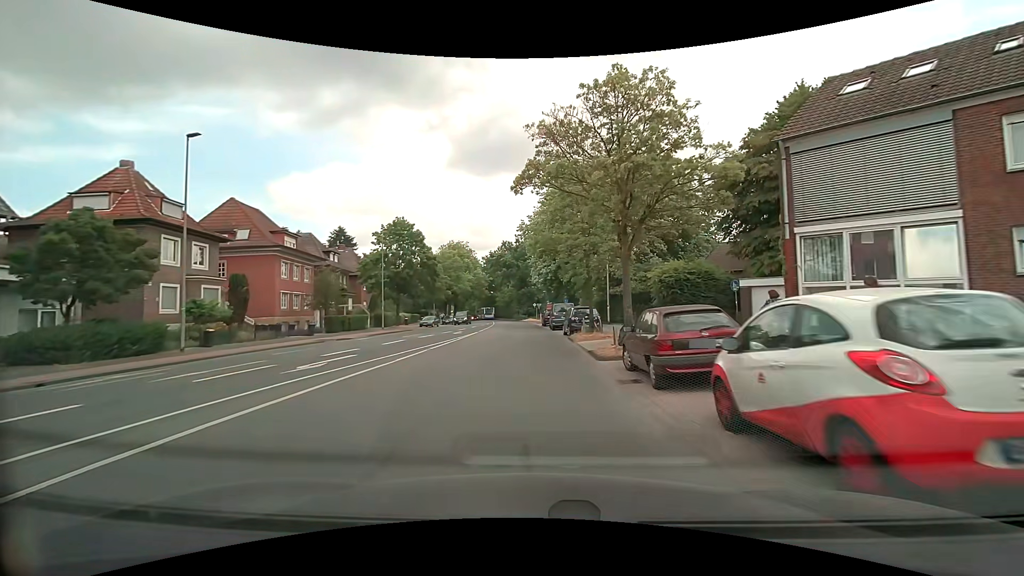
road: tertiary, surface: asphalt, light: Day
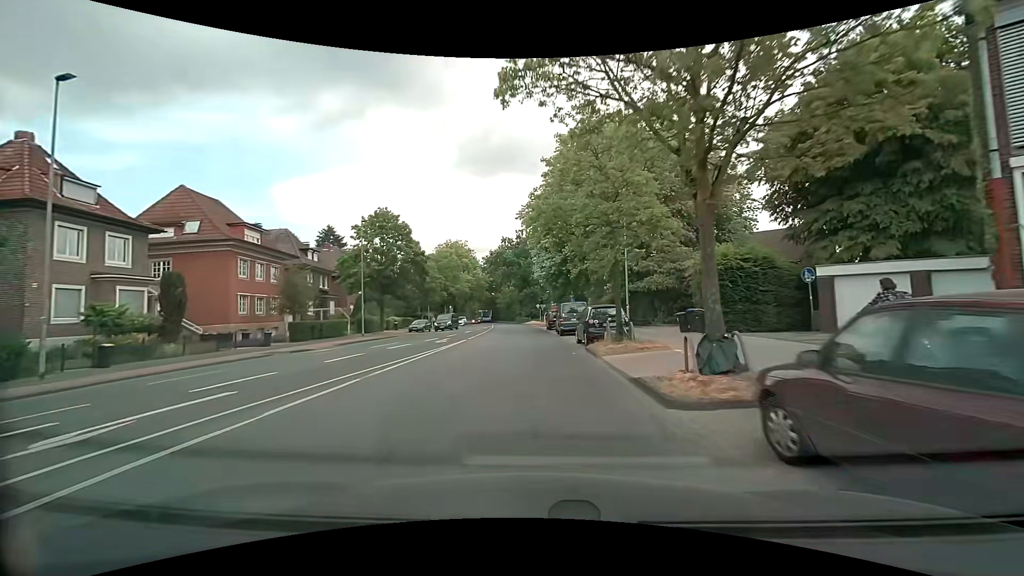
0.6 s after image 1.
(0.0, +7.0) m; -1°
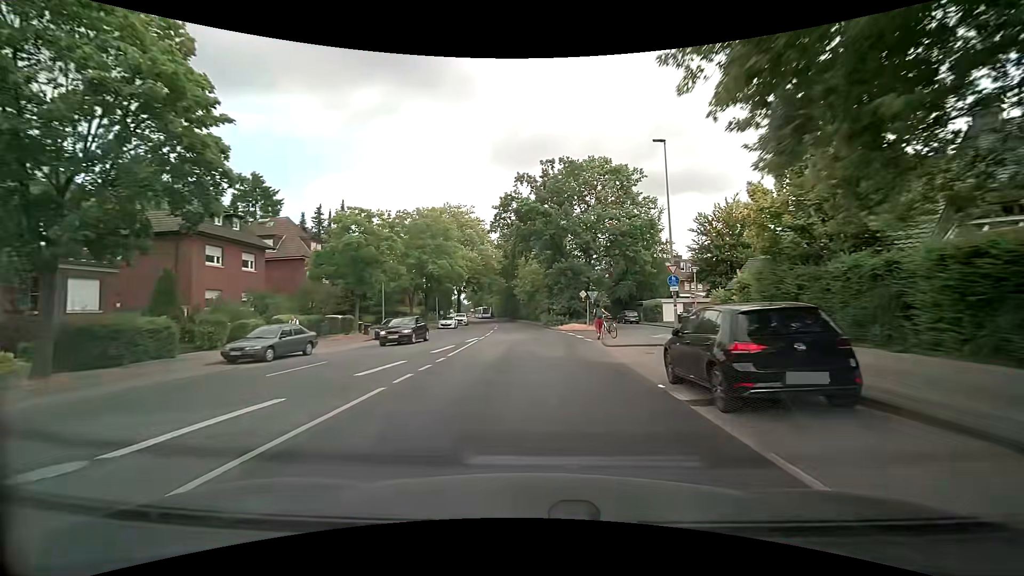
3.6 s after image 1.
(-0.9, +36.8) m; -3°
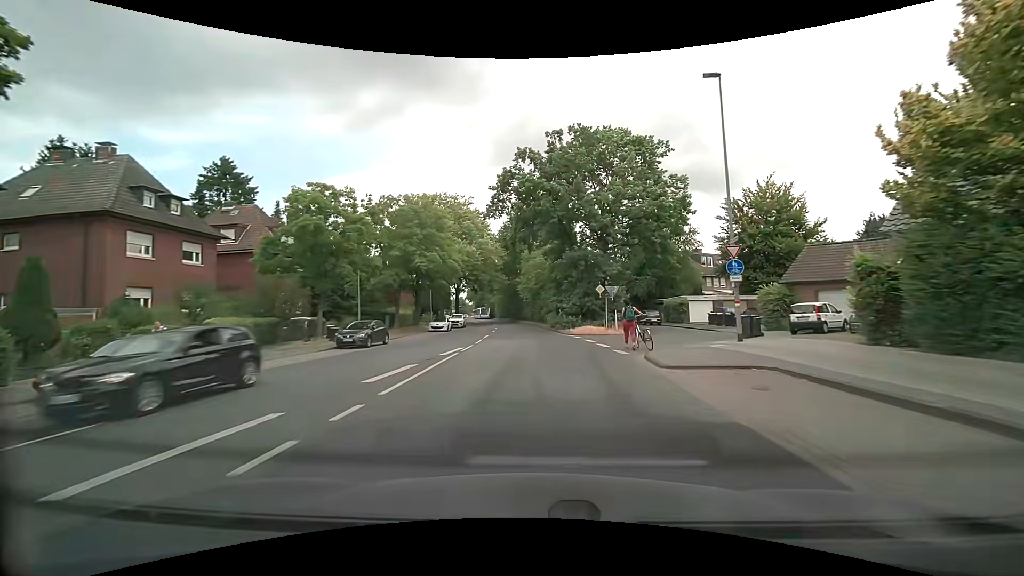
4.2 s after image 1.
(-0.1, +7.4) m; -1°
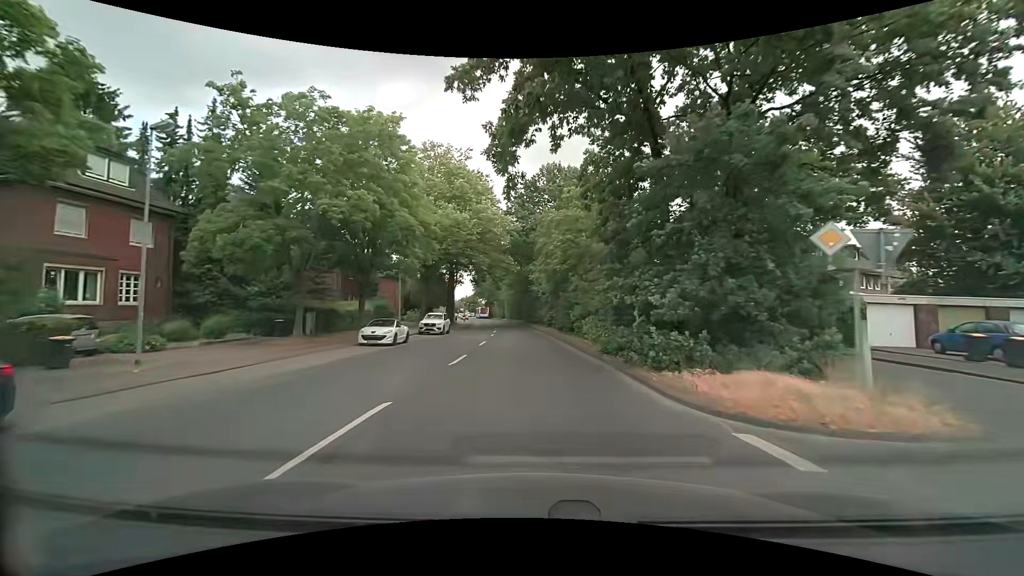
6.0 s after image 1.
(-0.2, +22.5) m; -1°
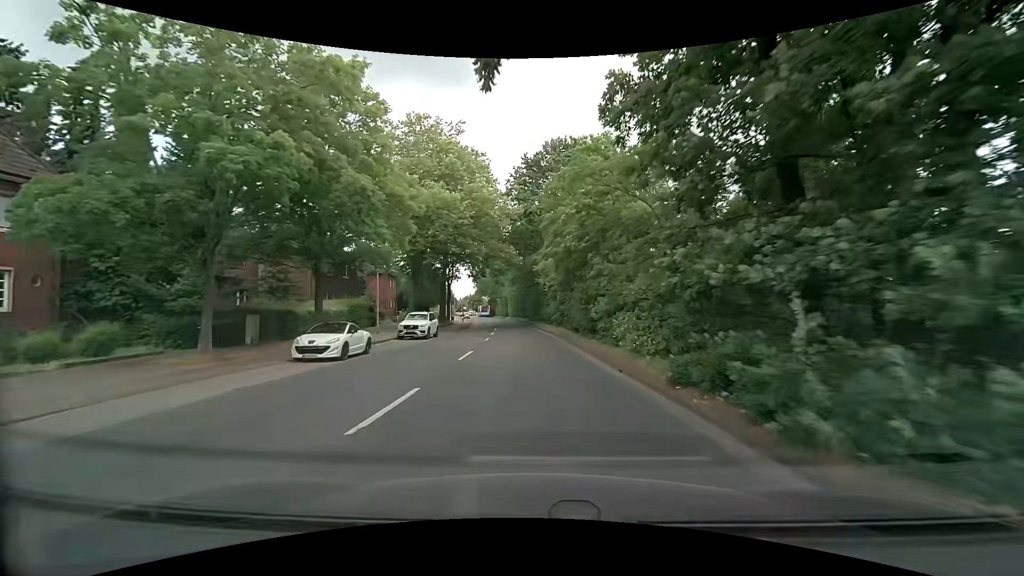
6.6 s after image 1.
(0.0, +7.6) m; -1°
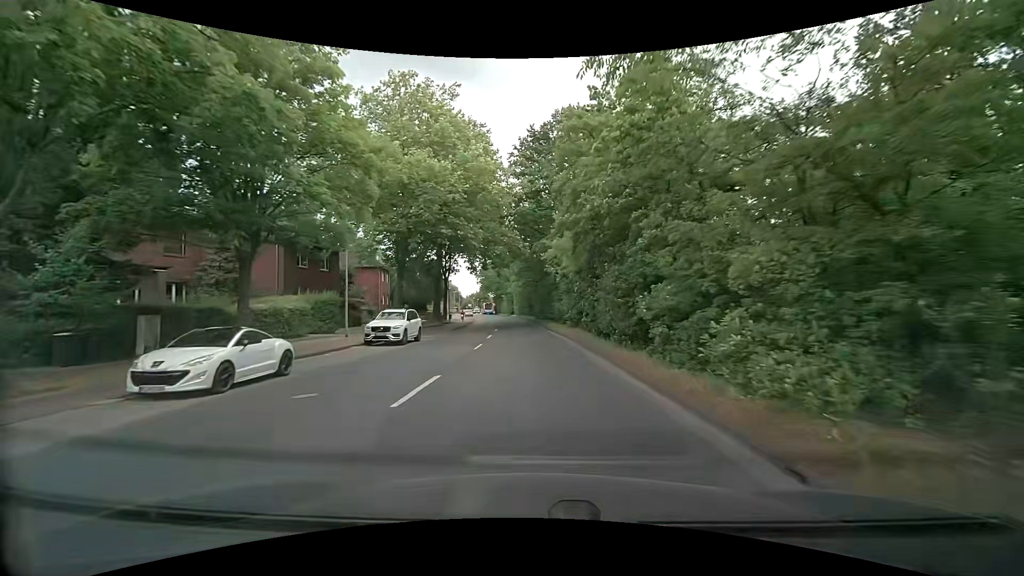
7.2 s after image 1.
(-0.1, +7.6) m; -1°
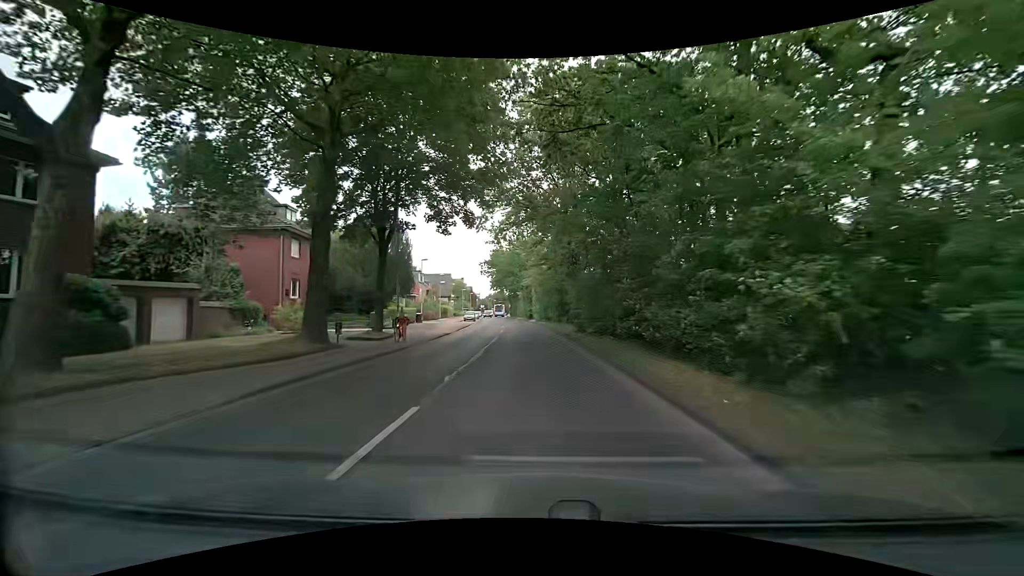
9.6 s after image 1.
(-0.6, +30.5) m; -2°
(0, +10) (0, +20) (-1, +30) (-1, +40) (-2, +50) (-3, +60) (-4, +70) (-5, +80) (-6, +90) (-7, +100) m
